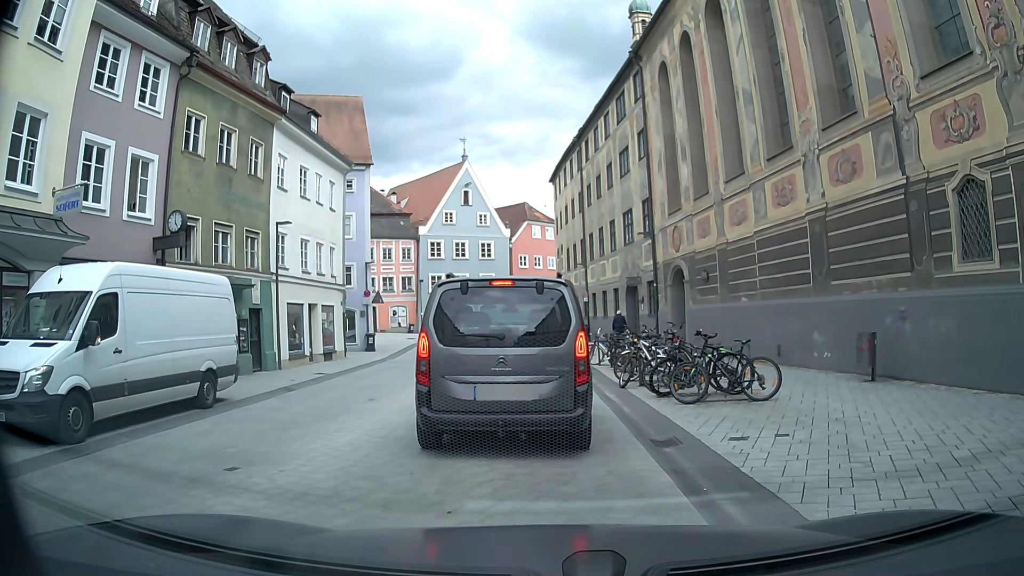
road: secondary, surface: asphalt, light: Day
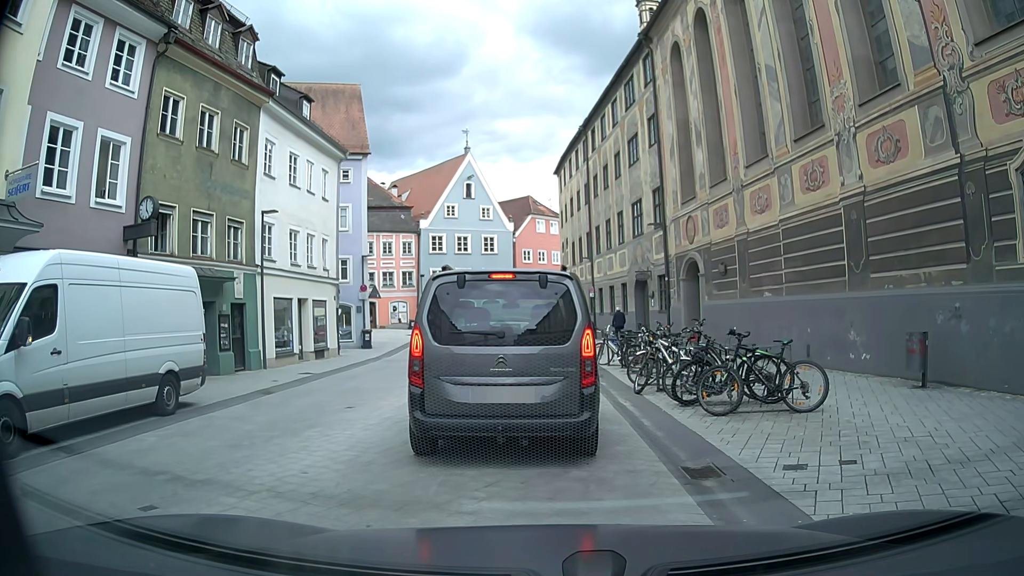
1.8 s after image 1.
(0.0, +1.6) m; 0°
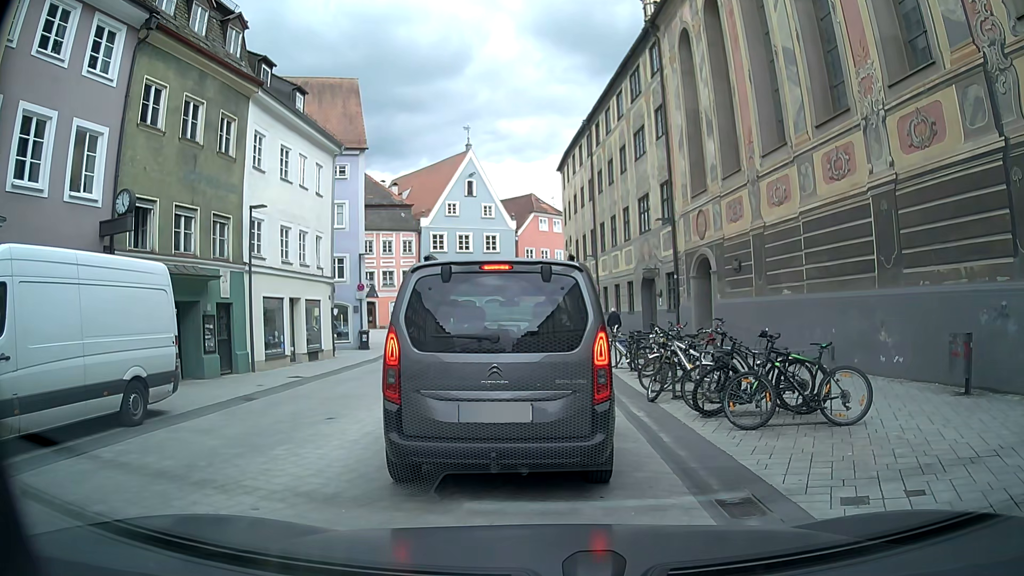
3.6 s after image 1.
(0.0, +1.2) m; 0°
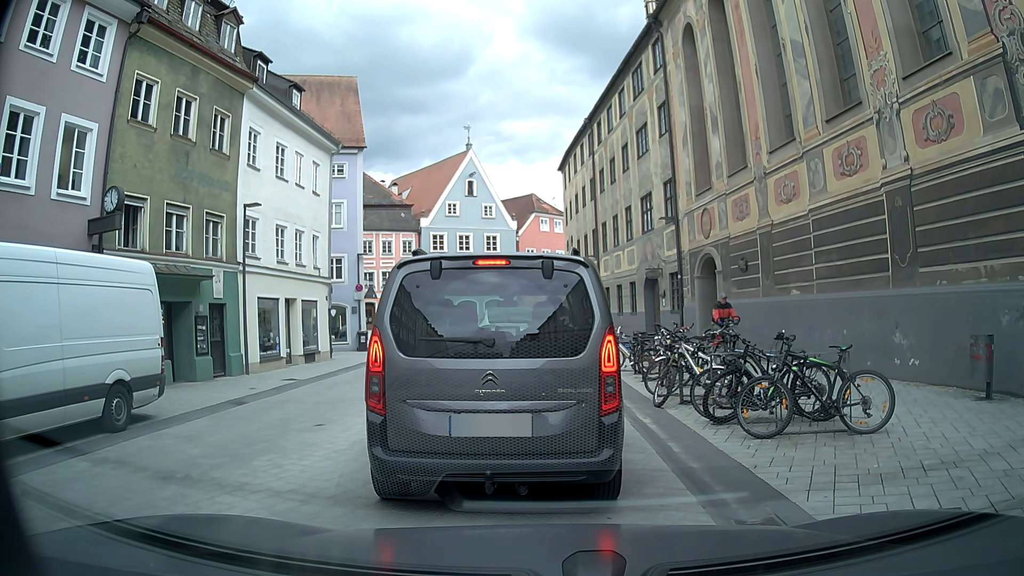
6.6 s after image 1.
(0.0, +0.6) m; 0°
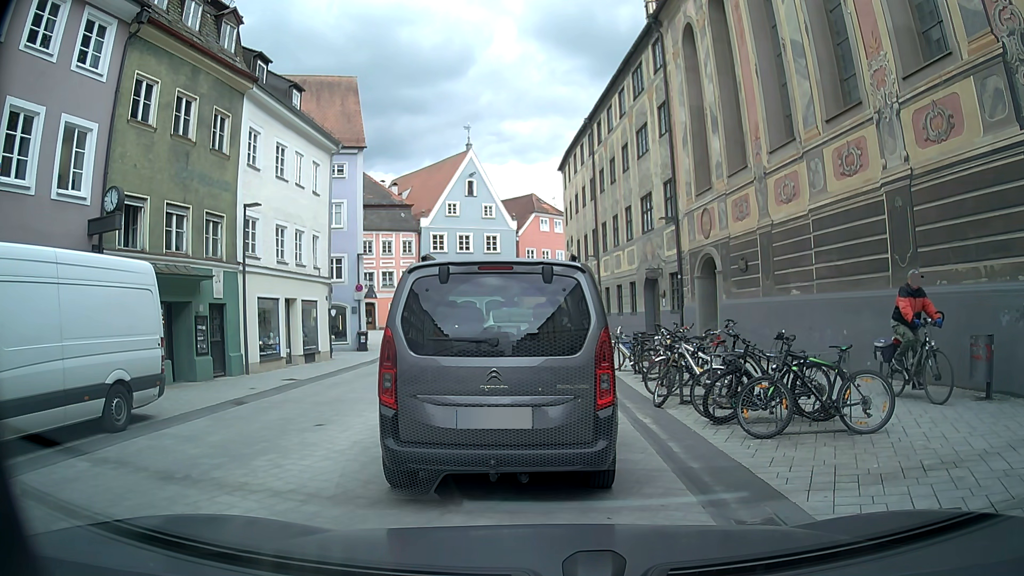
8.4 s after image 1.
(0.0, 0.0) m; 0°
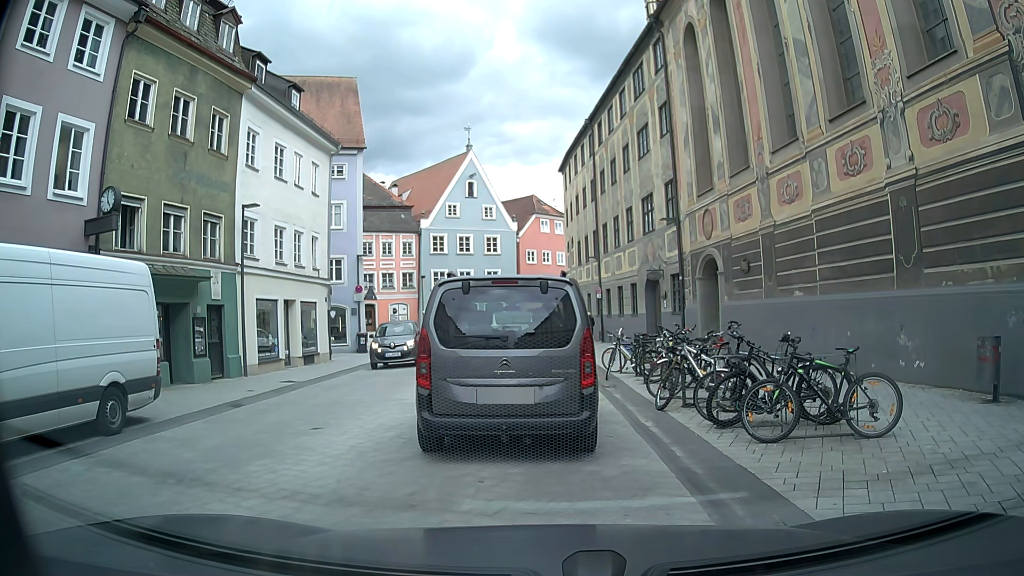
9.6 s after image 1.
(0.0, +0.1) m; 0°
